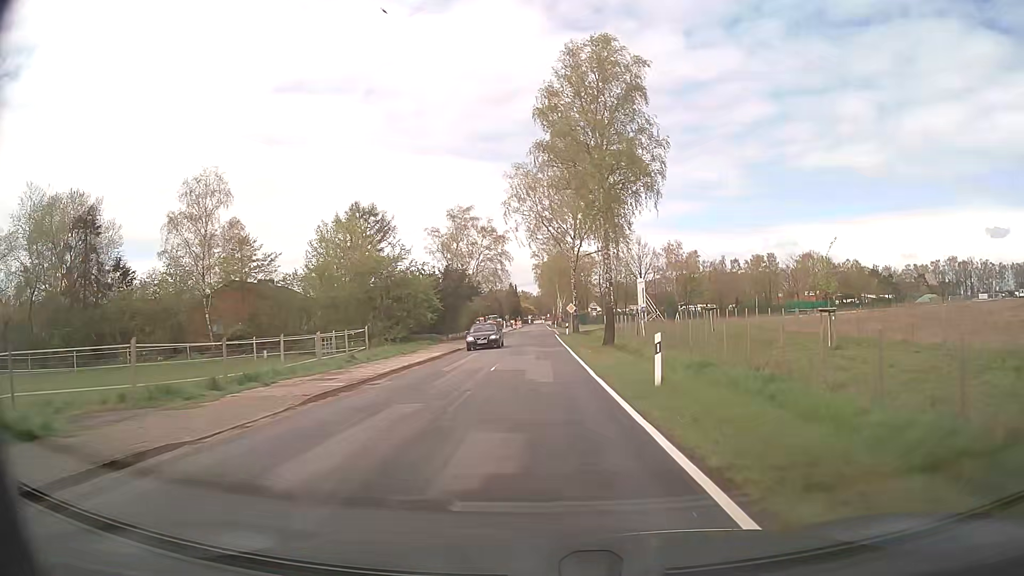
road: secondary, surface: asphalt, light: Day
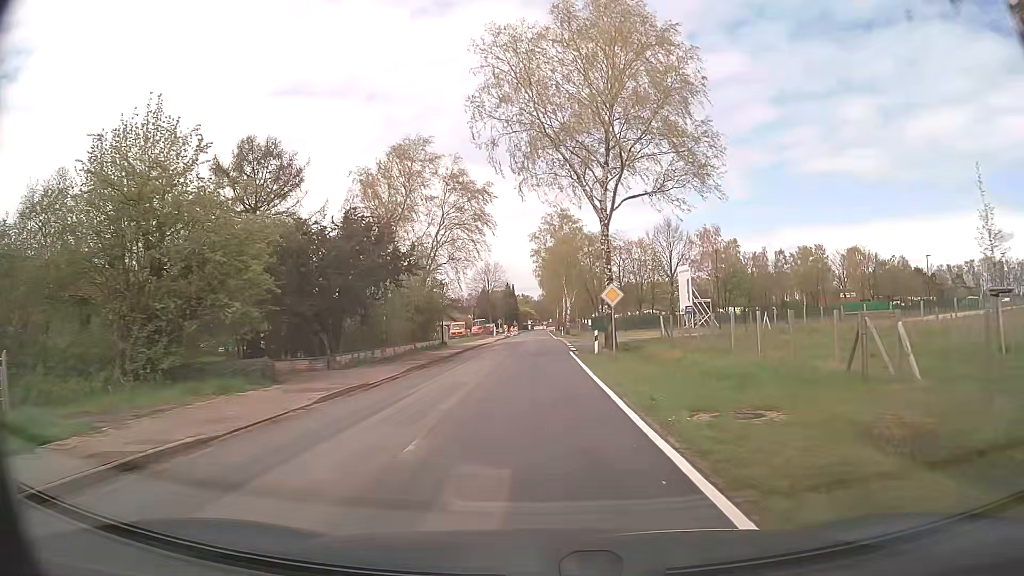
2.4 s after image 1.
(-0.3, +30.6) m; -1°
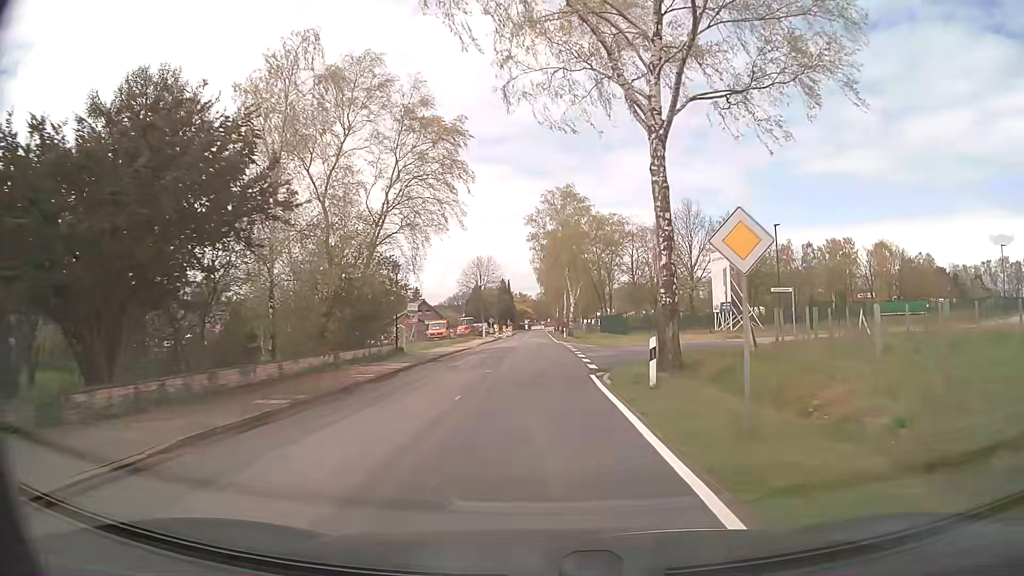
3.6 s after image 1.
(0.0, +15.2) m; 0°
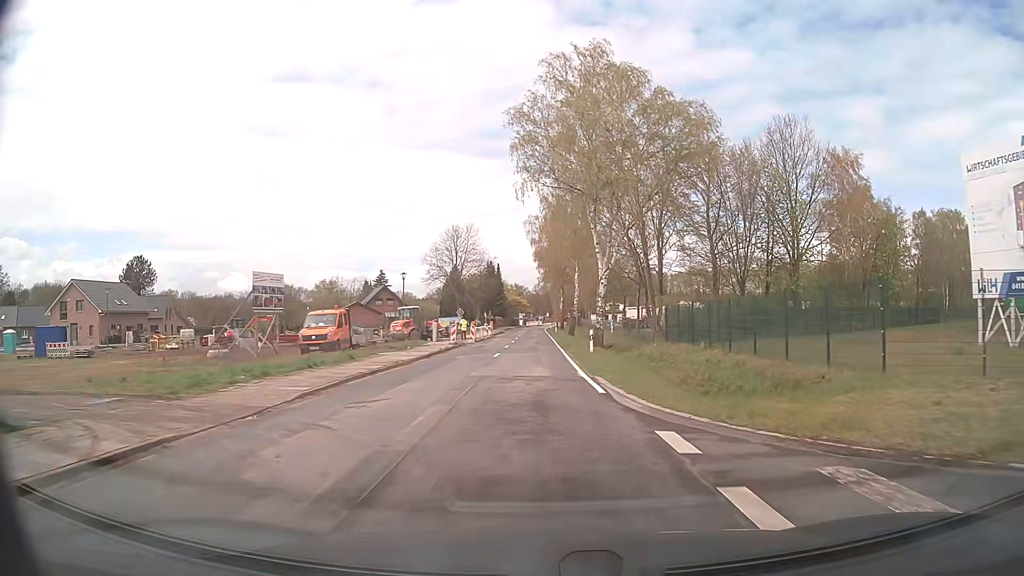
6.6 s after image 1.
(+0.1, +37.9) m; 0°
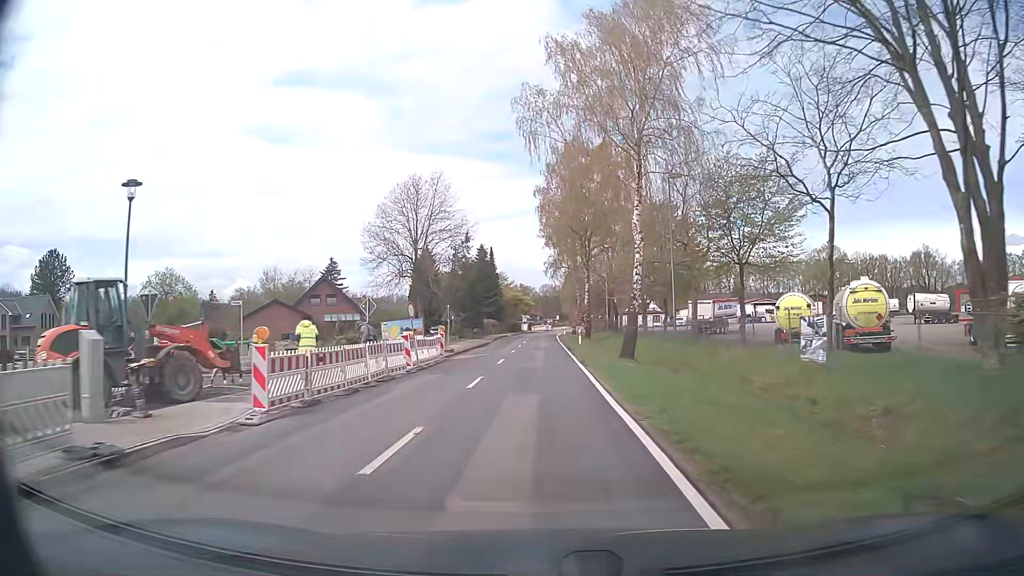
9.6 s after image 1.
(-0.2, +38.1) m; -1°
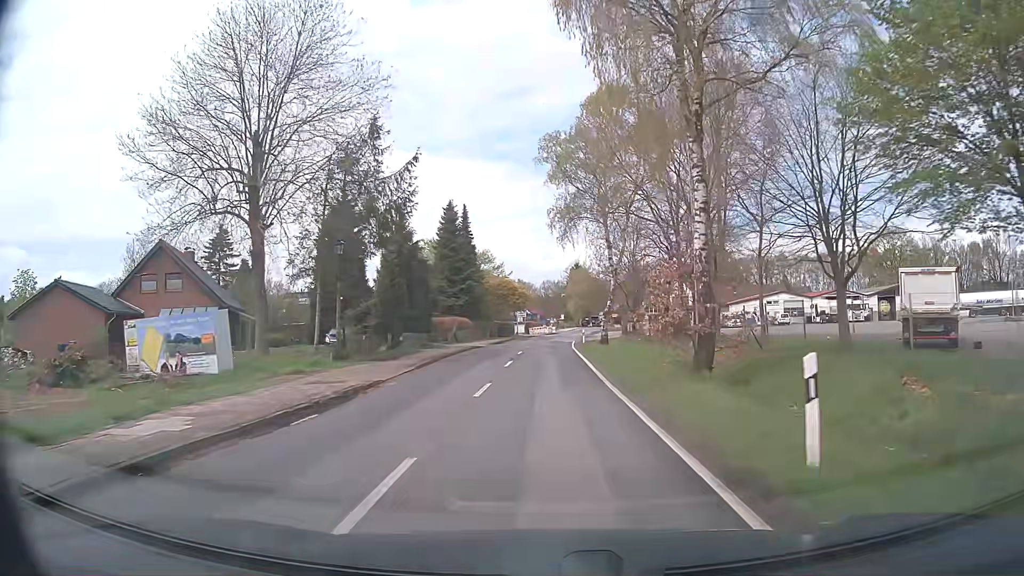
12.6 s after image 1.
(0.0, +38.2) m; 0°
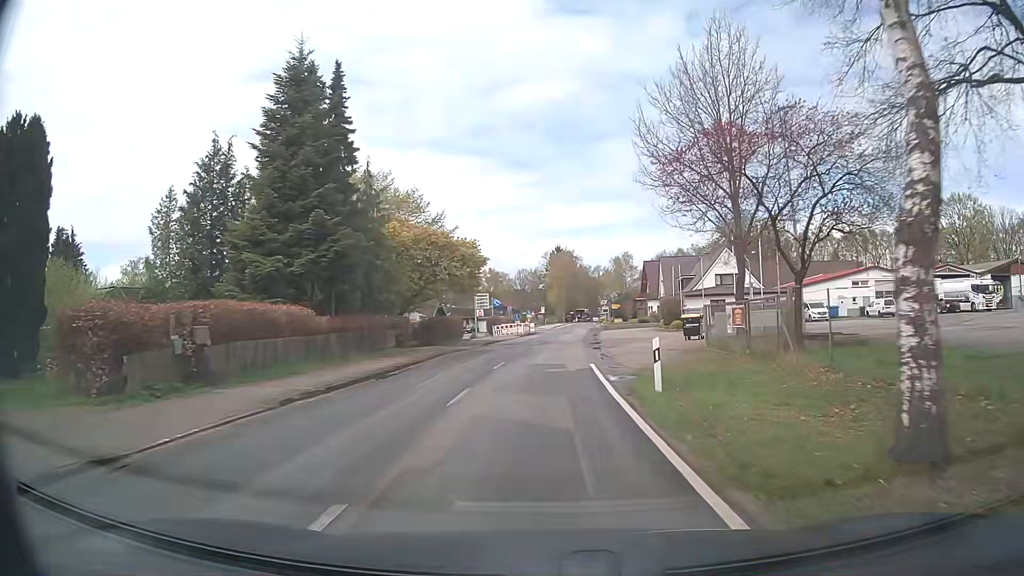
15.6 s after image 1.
(+0.4, +38.2) m; +2°
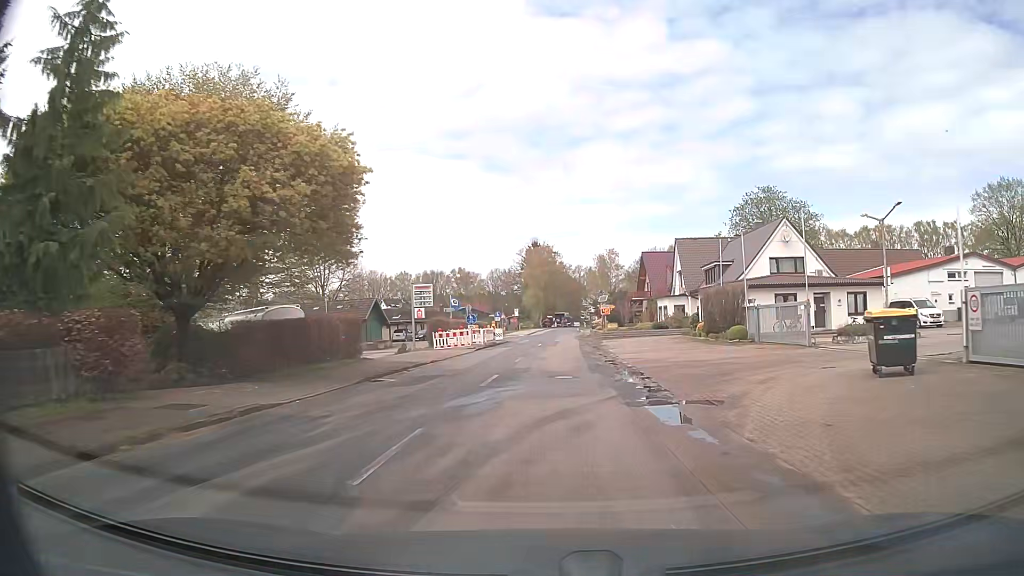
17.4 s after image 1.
(+0.3, +23.0) m; +2°
(0, +10) (0, +20) (+1, +30) (+1, +40) (+2, +50) (+2, +60) (+3, +70) (+3, +80) (+3, +90) (+4, +100) m
